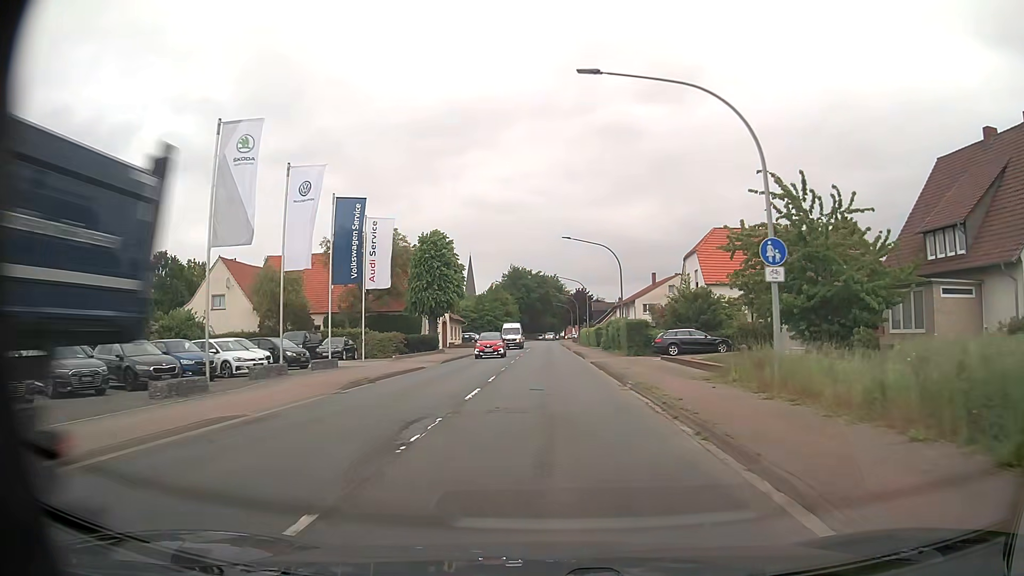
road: primary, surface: asphalt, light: Day
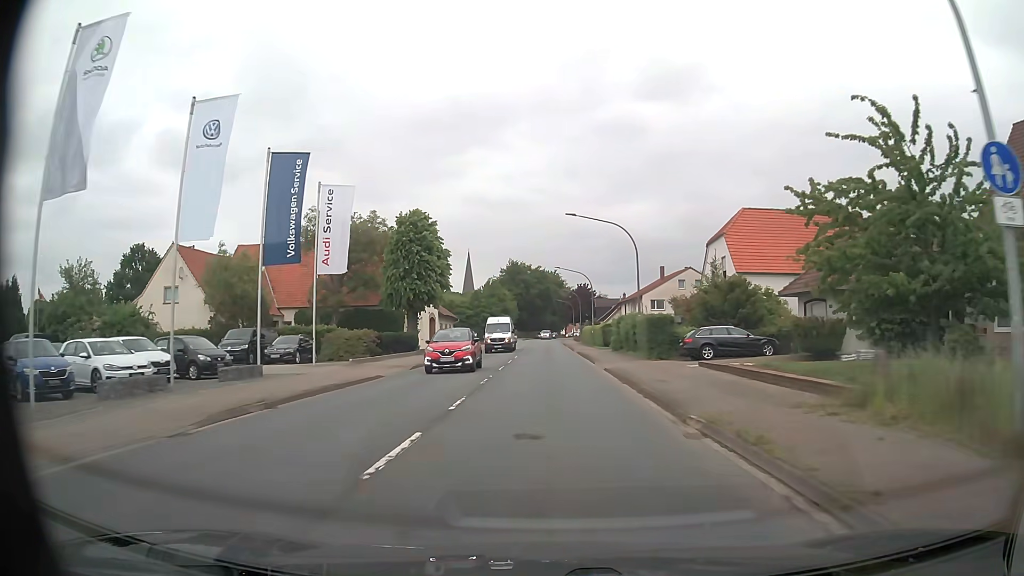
(0.0, +8.1) m; 0°
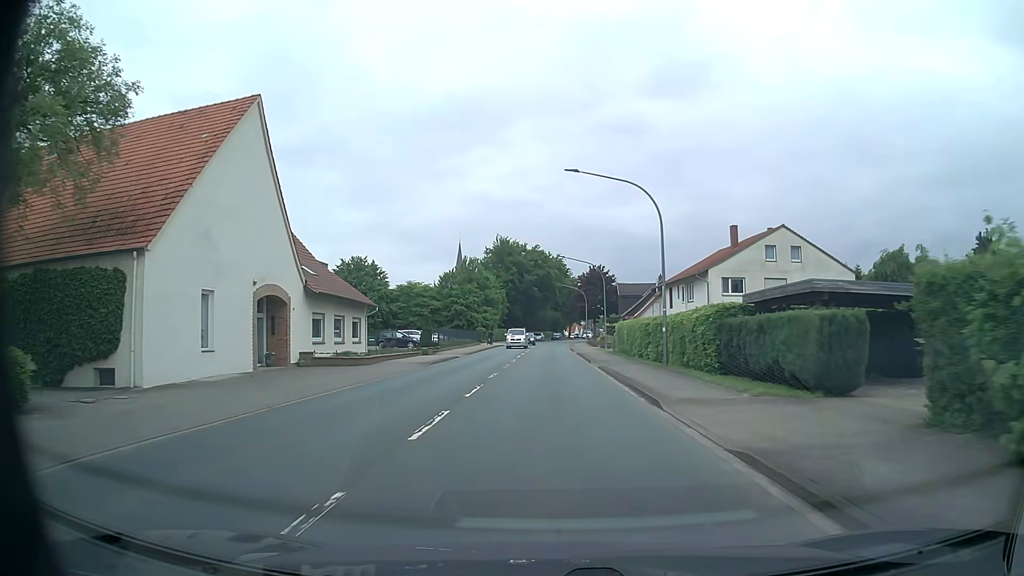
(+0.1, +40.3) m; 0°
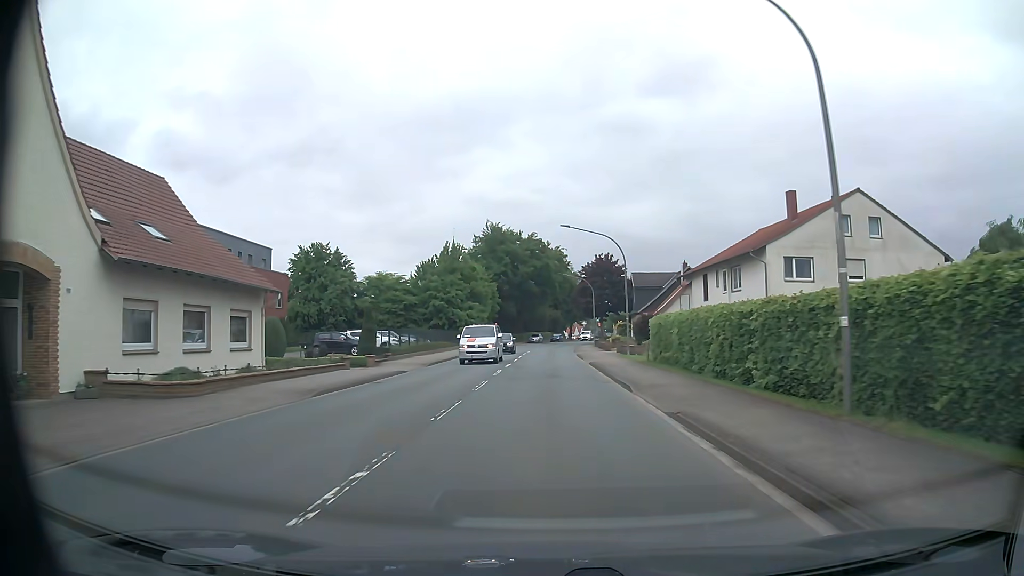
(+0.1, +16.2) m; 0°
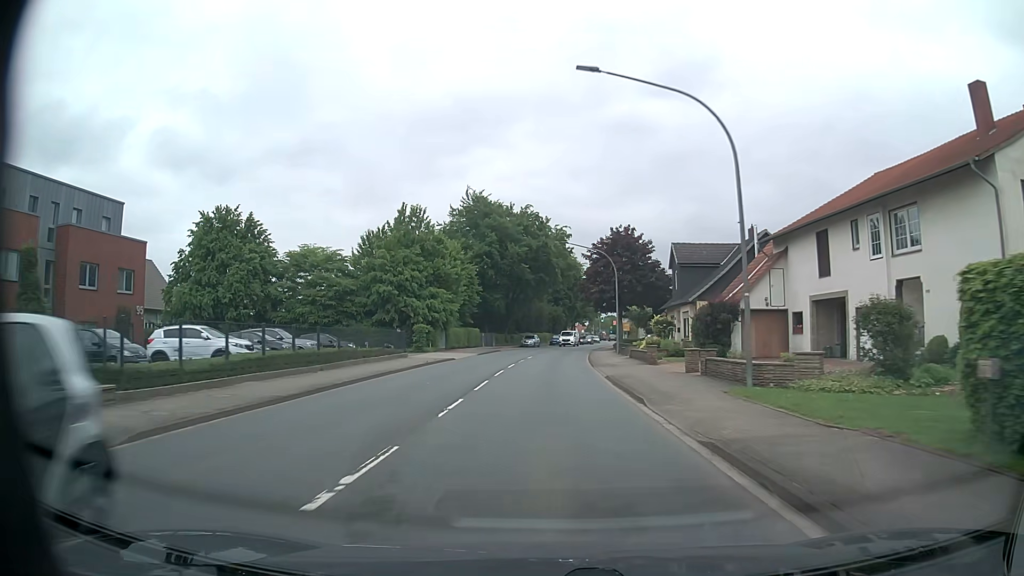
(+0.1, +24.2) m; 0°
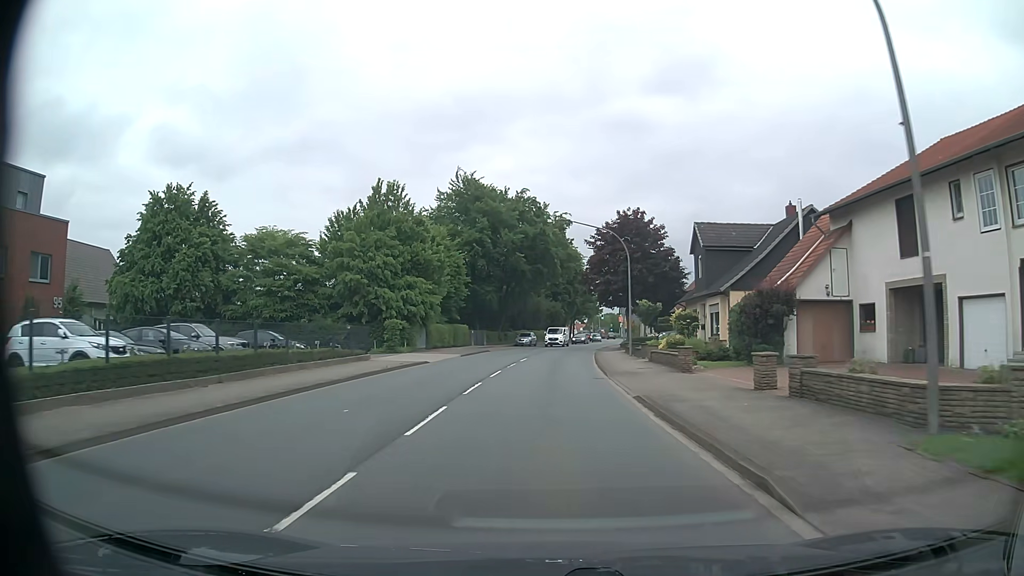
(0.0, +8.1) m; 0°
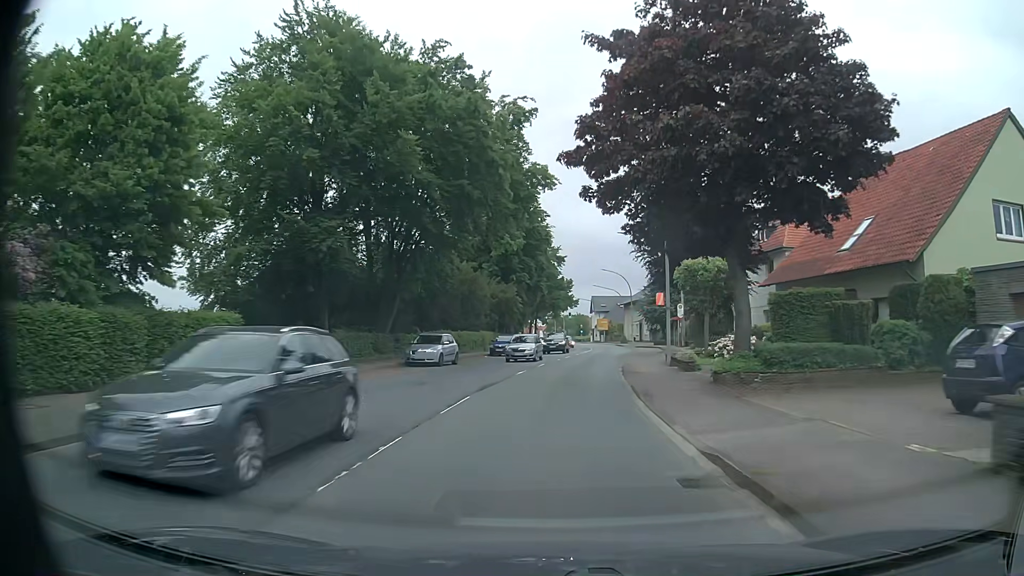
(+0.9, +40.4) m; +3°
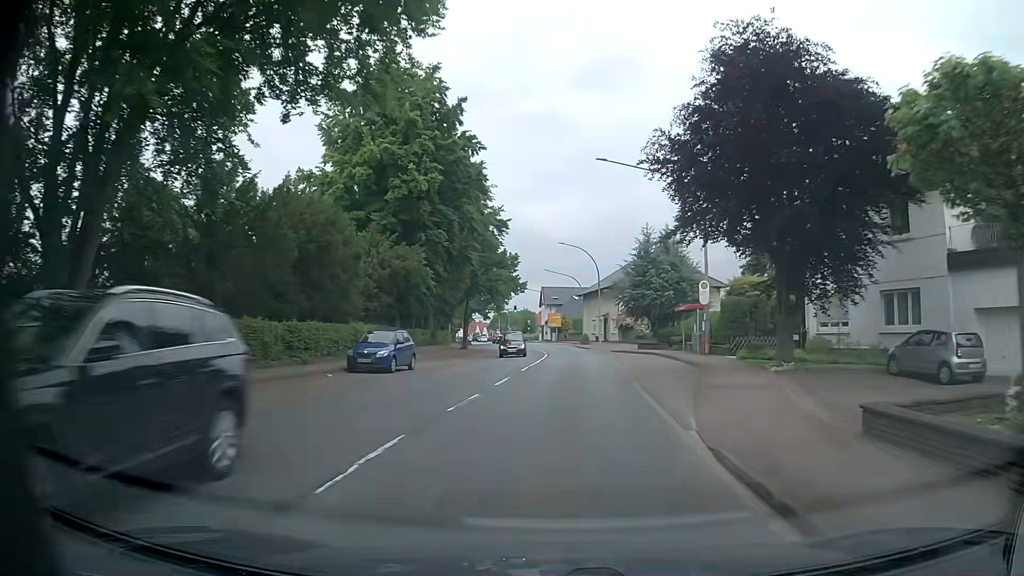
(+0.9, +24.1) m; +5°
(0, +10) (0, +20) (+1, +30) (+1, +40) (+1, +50) (+1, +60) (0, +70) (0, +80) (-1, +90) (-2, +100) m
